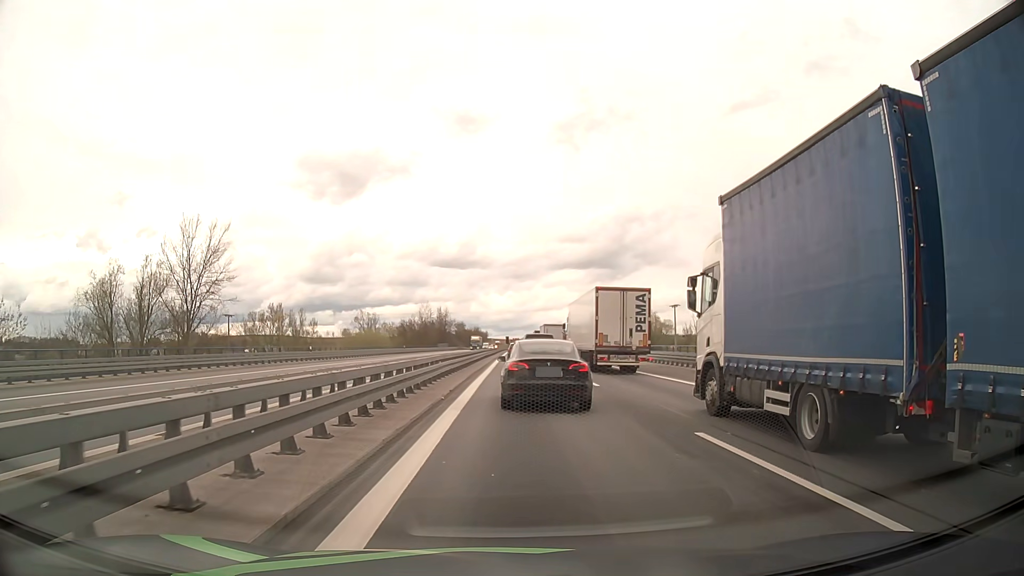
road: motorway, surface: asphalt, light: Day
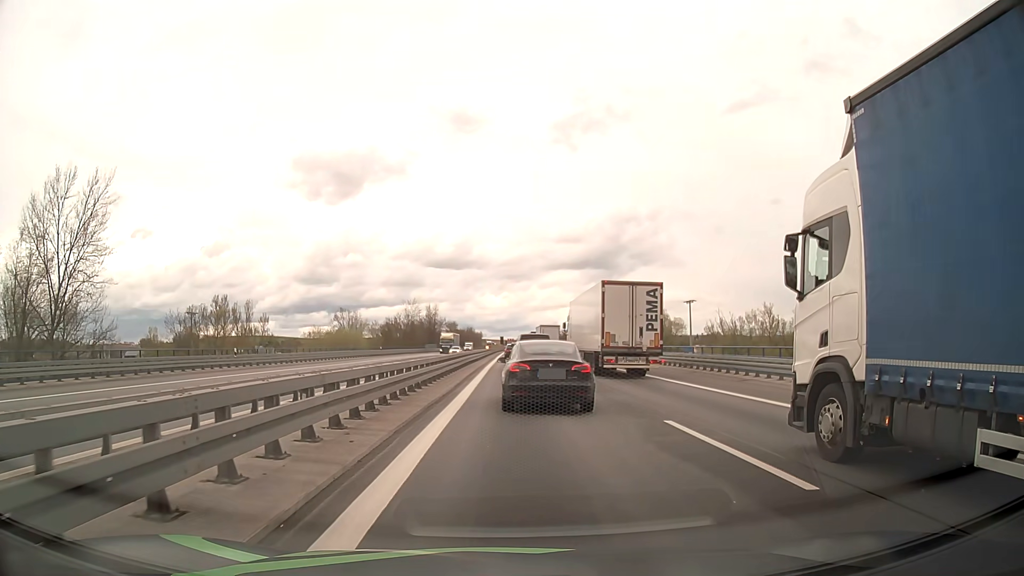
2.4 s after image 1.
(+0.2, +16.3) m; +1°
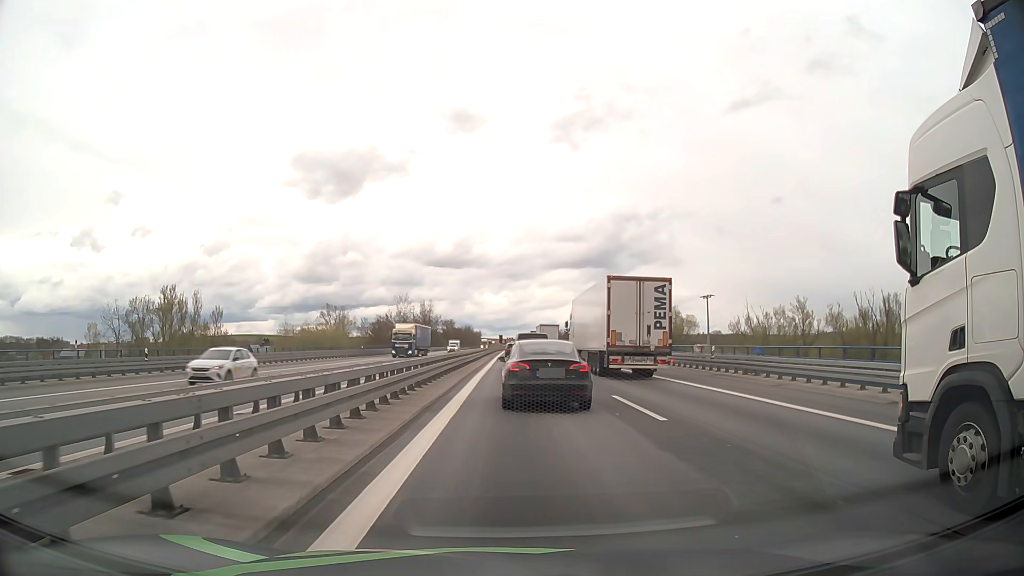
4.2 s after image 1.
(+0.1, +12.0) m; +1°
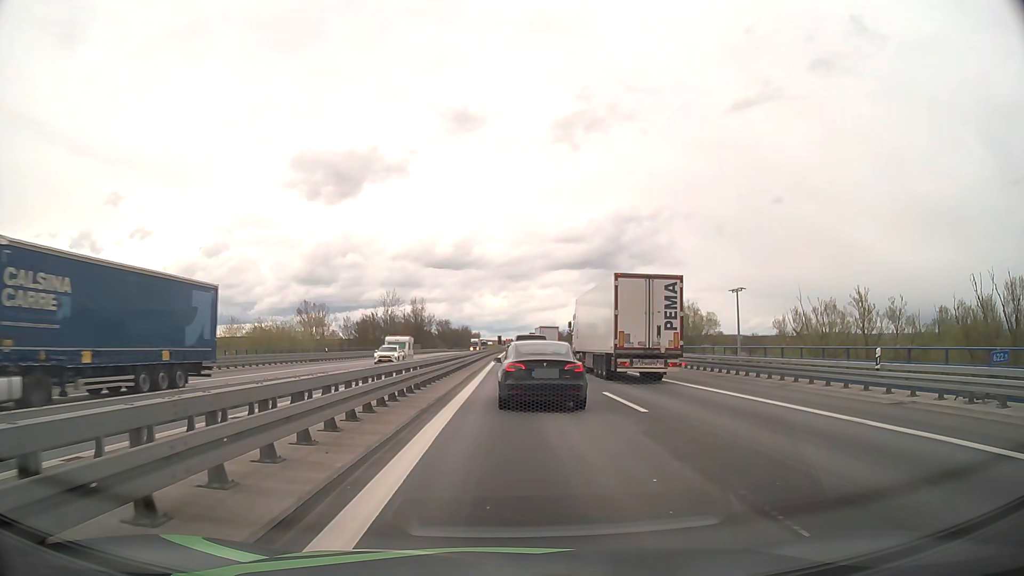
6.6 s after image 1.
(-0.1, +16.4) m; 0°
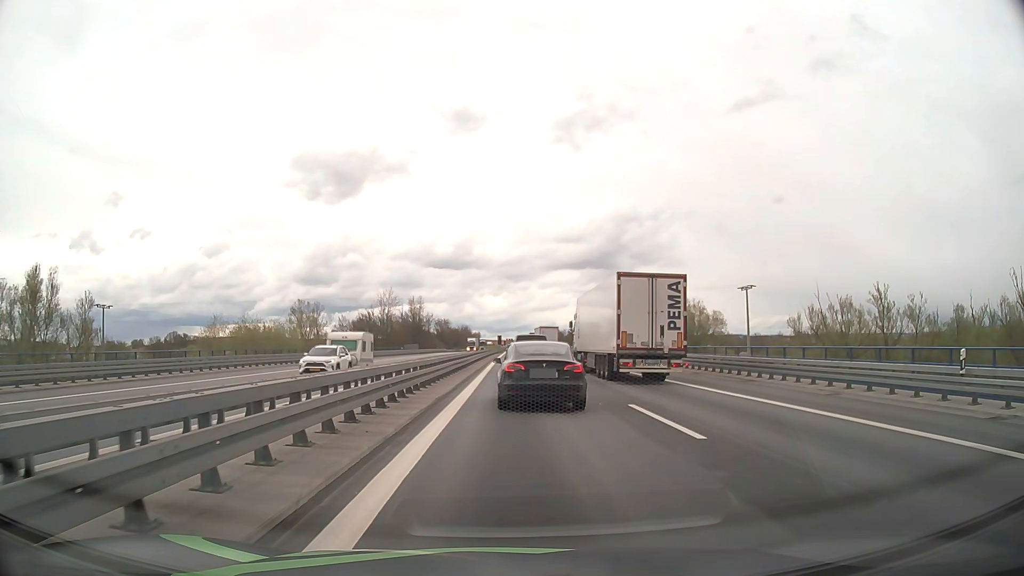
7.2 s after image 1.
(0.0, +4.2) m; 0°
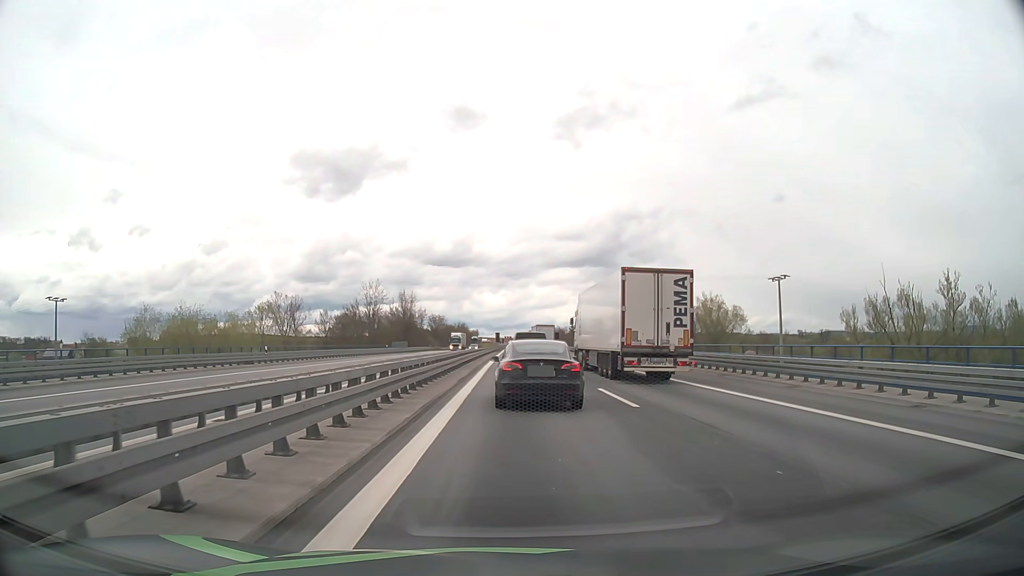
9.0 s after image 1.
(0.0, +12.8) m; 0°
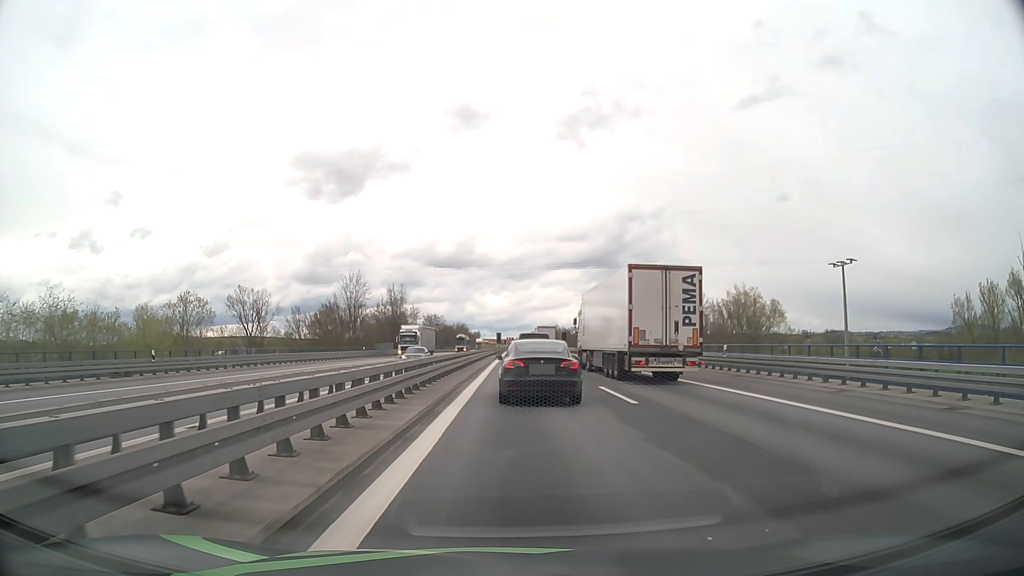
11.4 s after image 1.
(0.0, +17.6) m; 0°
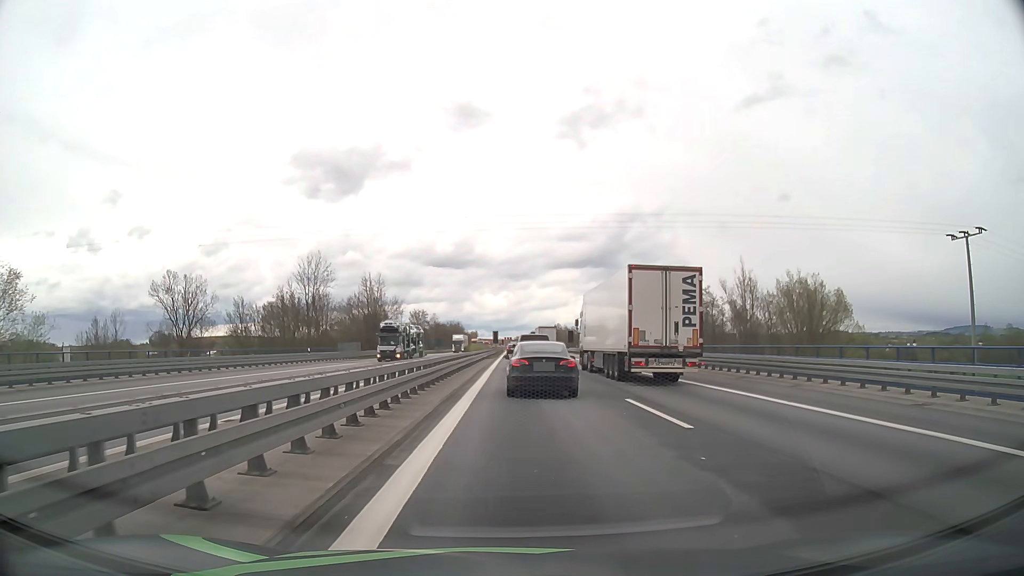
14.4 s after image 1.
(-0.1, +22.6) m; 0°
(0, +10) (0, +20) (0, +30) (0, +40) (0, +50) (0, +60) (0, +70) (0, +80) (0, +90) (0, +100) m
